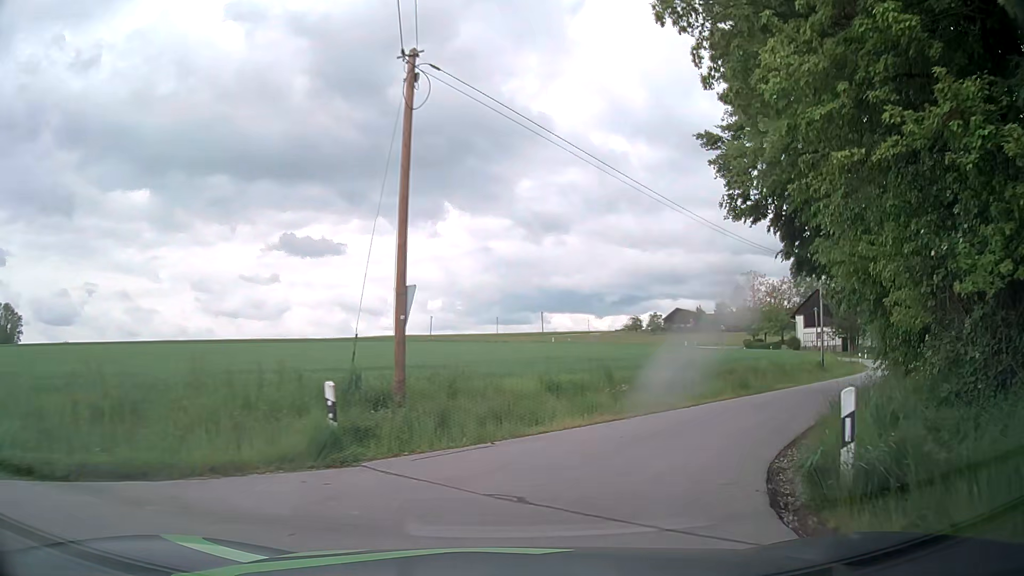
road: unclassified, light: Day
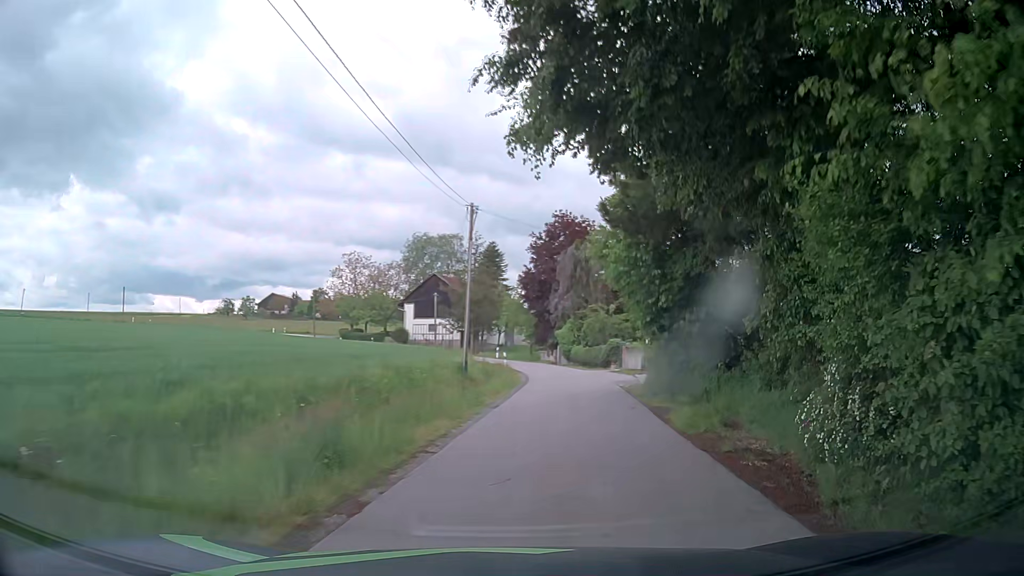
(+4.4, +14.5) m; +34°
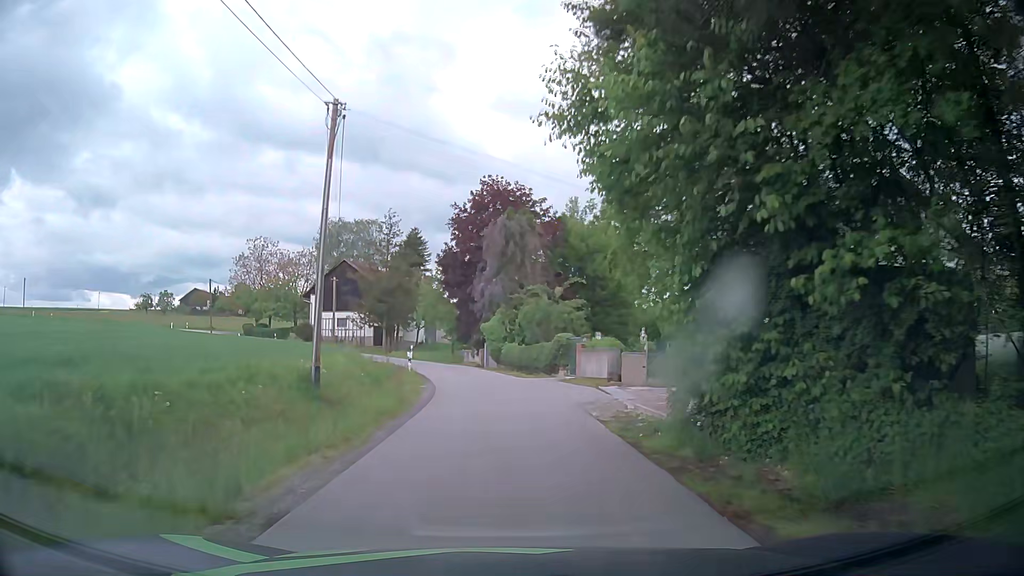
(+1.0, +11.9) m; +7°
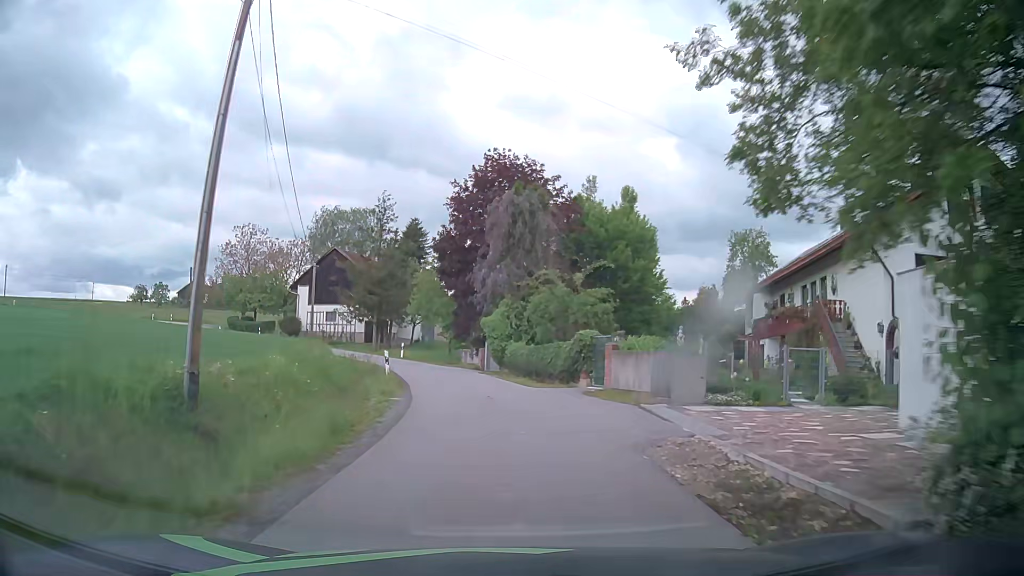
(0.0, +6.6) m; 0°
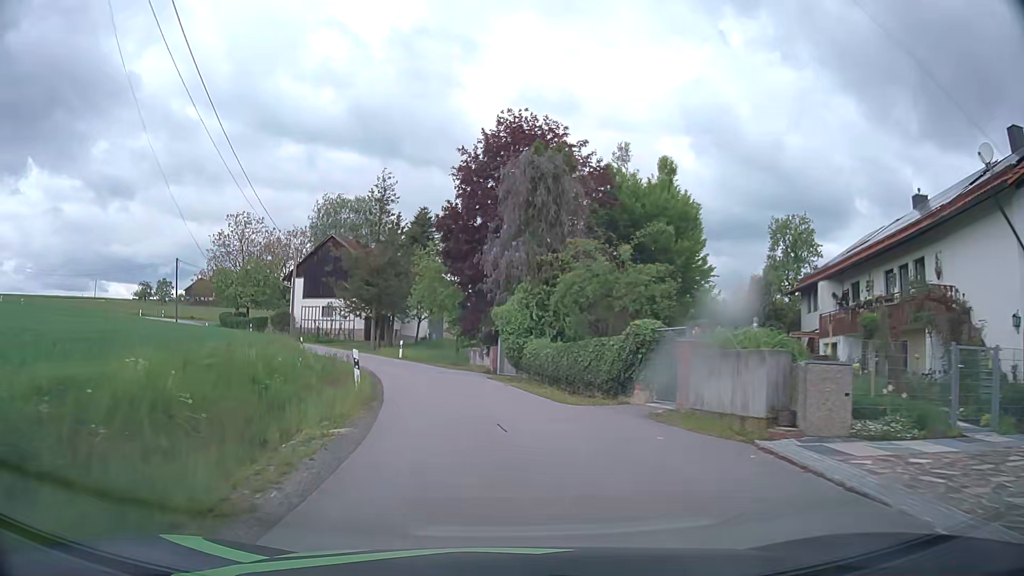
(-0.1, +6.9) m; -2°
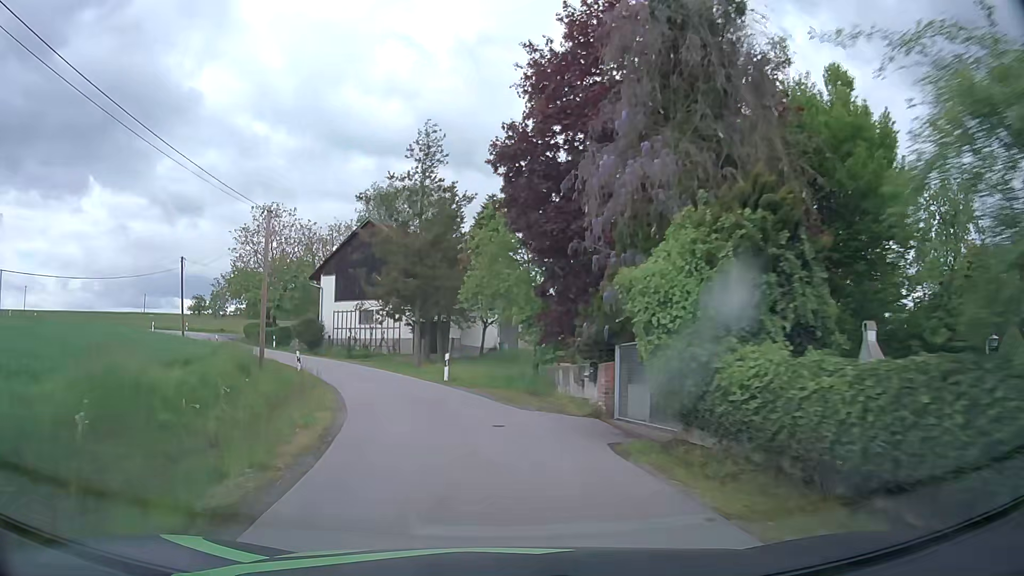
(-0.7, +14.2) m; -7°
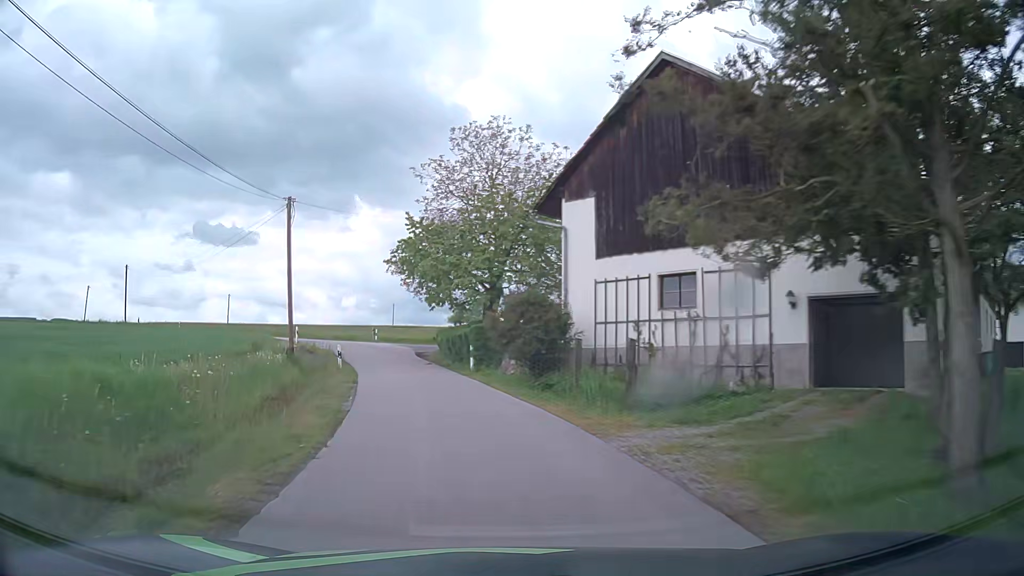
(-5.8, +28.2) m; -24°
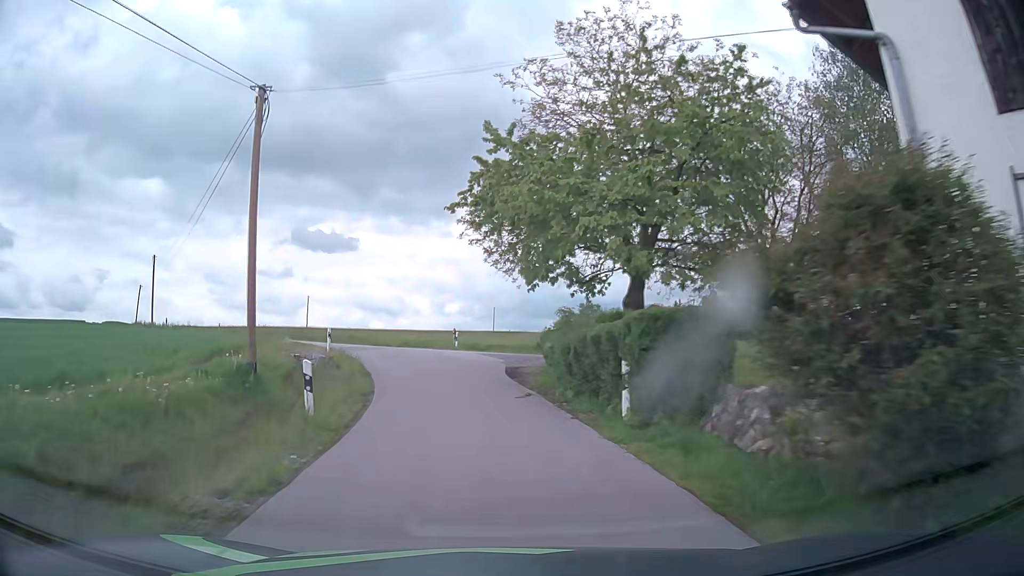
(-1.3, +14.1) m; -10°
(0, +10) (-2, +20) (-5, +29) (-10, +38) (-17, +45) (-24, +52) (-31, +60) (-36, +68) (-42, +76) (-47, +85) m
